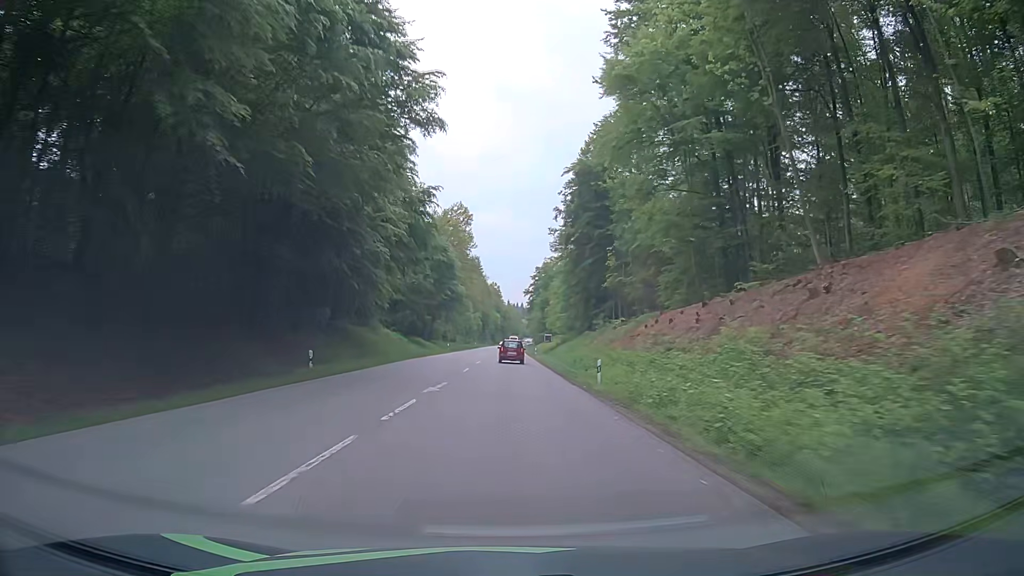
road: secondary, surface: asphalt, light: Day
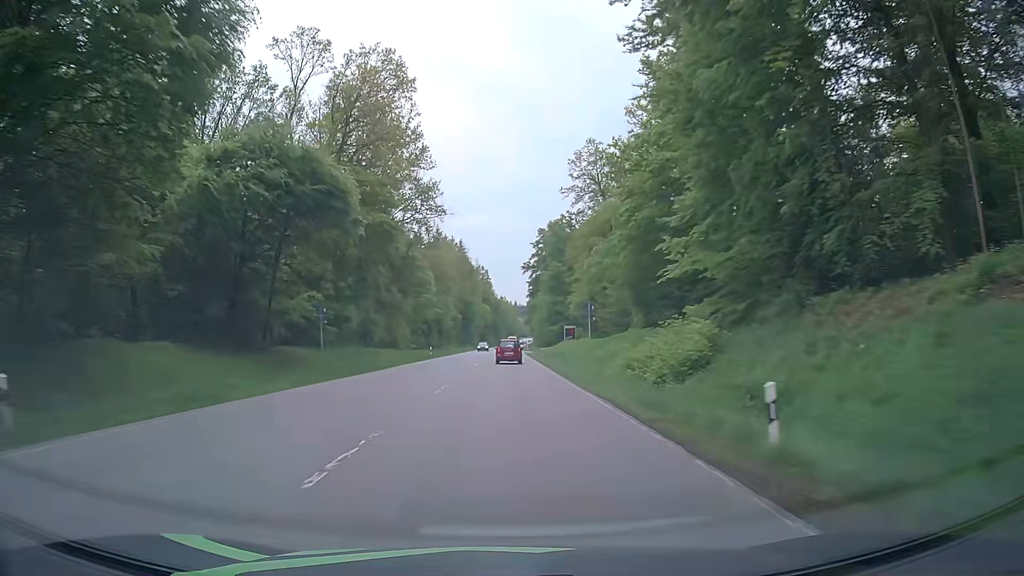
(+0.3, +72.6) m; +1°
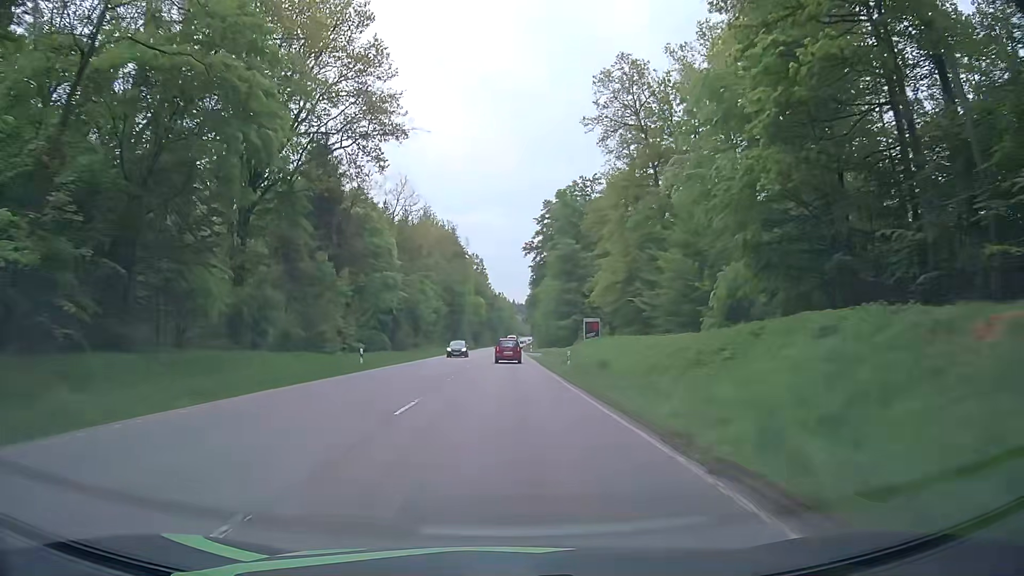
(+0.1, +28.9) m; 0°
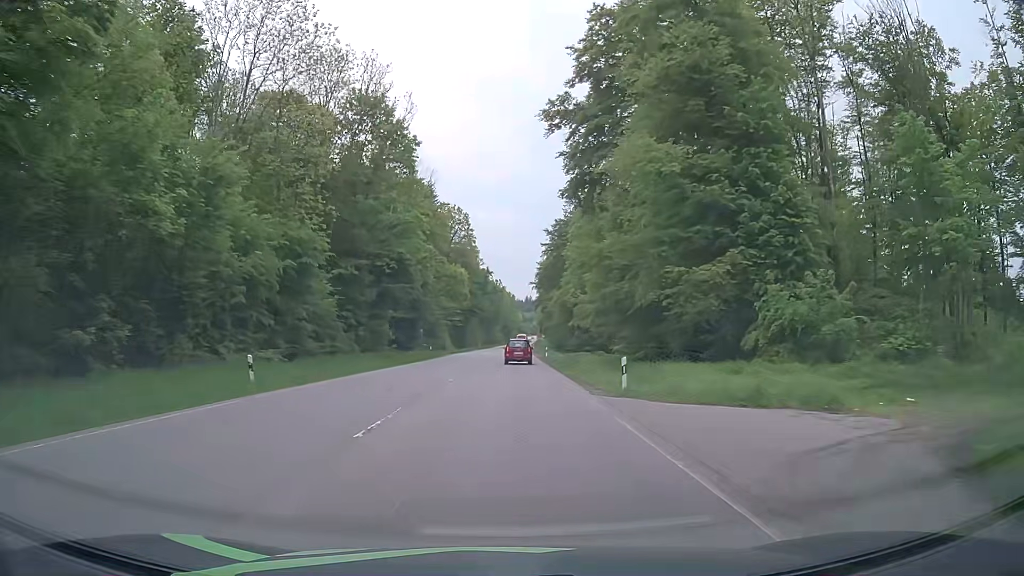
(0.0, +71.4) m; 0°
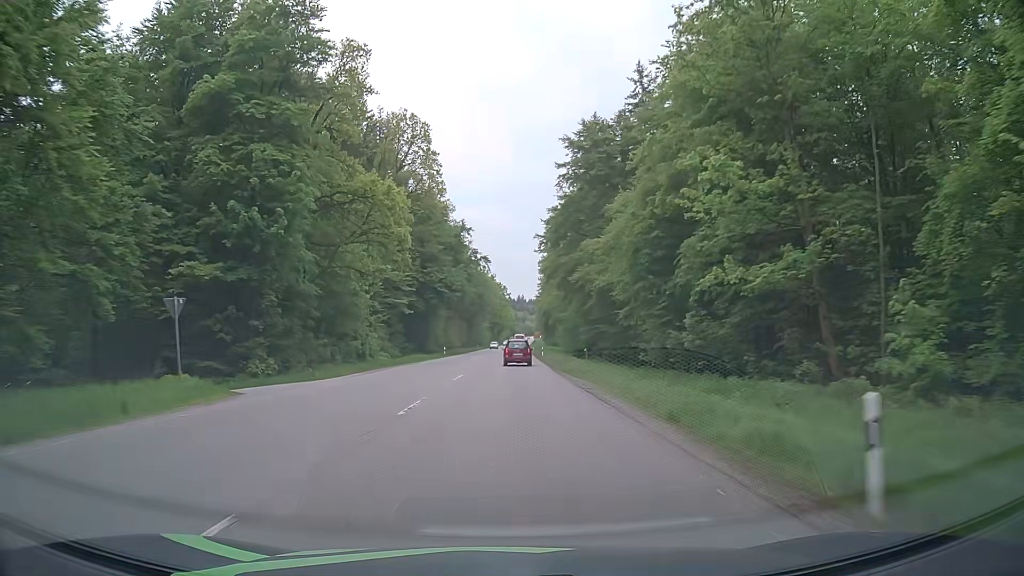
(+0.5, +56.4) m; +1°
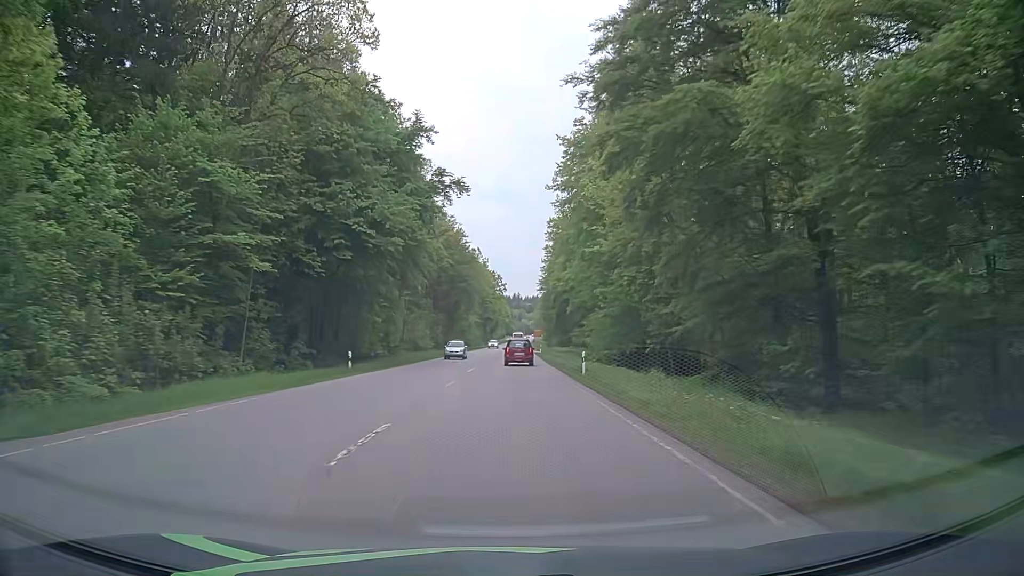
(-0.2, +41.7) m; 0°
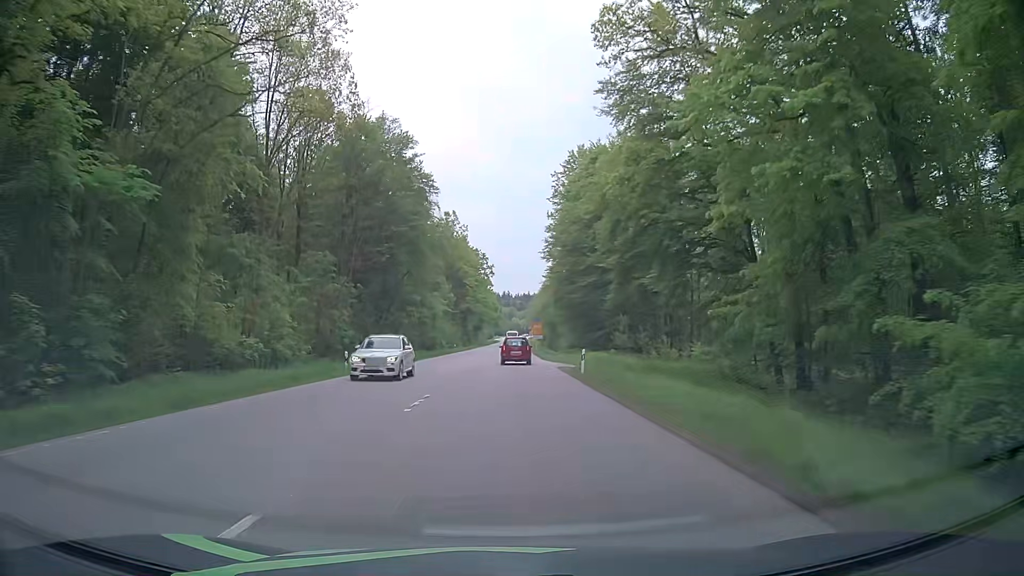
(+0.3, +54.1) m; +1°
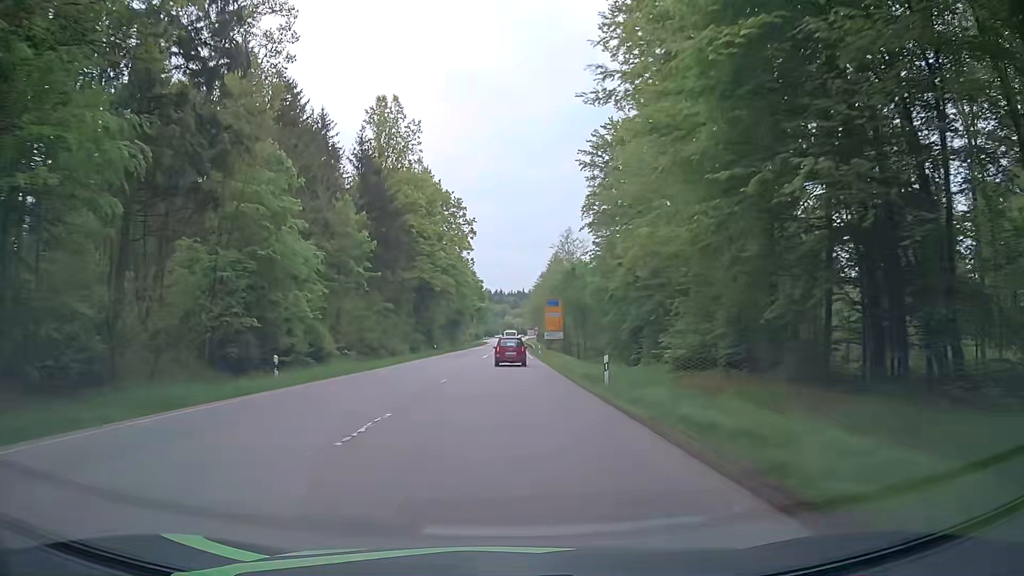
(+0.4, +65.1) m; 0°
(0, +10) (0, +20) (0, +30) (0, +40) (0, +50) (0, +60) (0, +70) (0, +80) (+1, +90) (+1, +100) m
